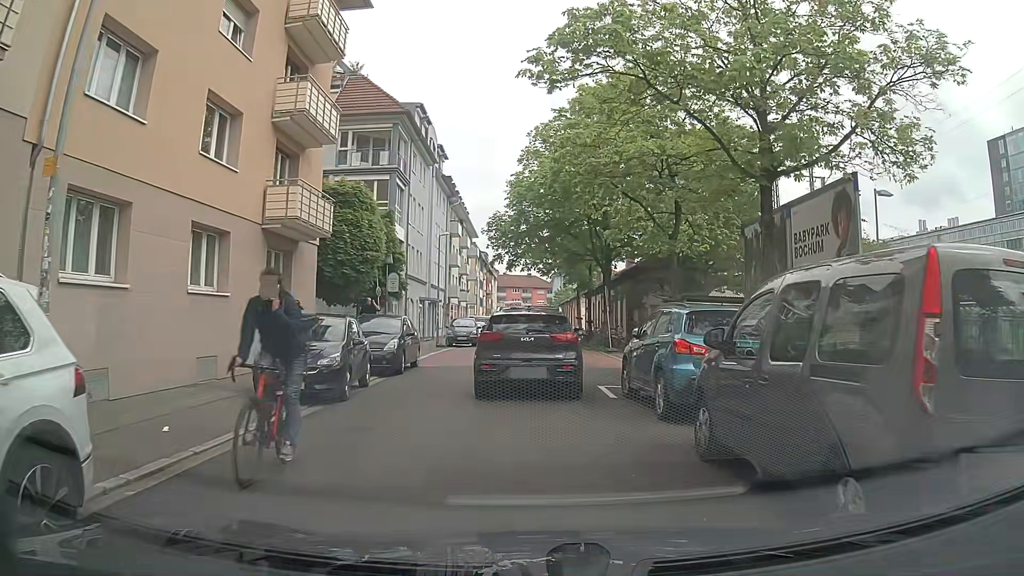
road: residential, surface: asphalt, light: Day
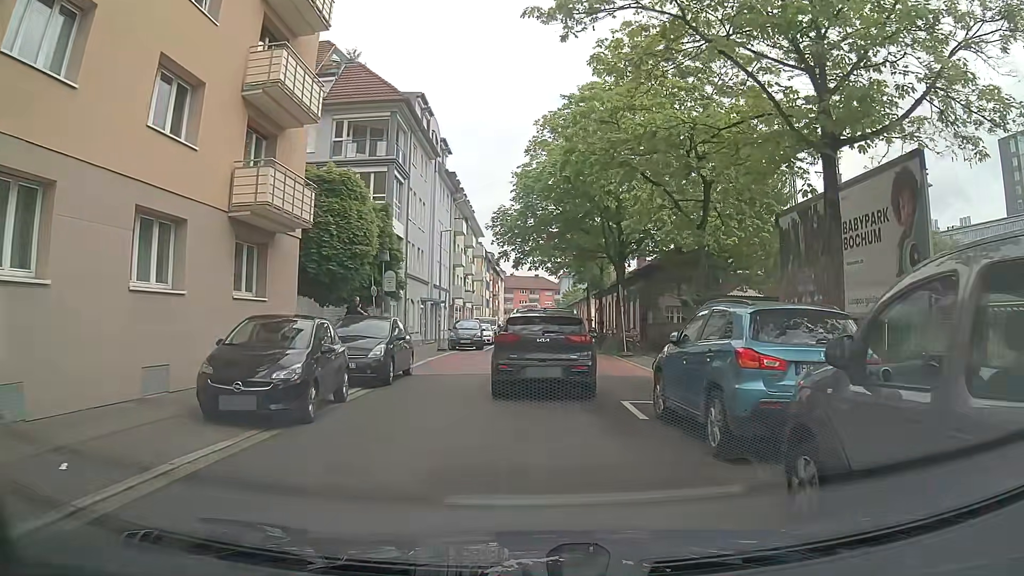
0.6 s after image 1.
(0.0, +2.4) m; -3°
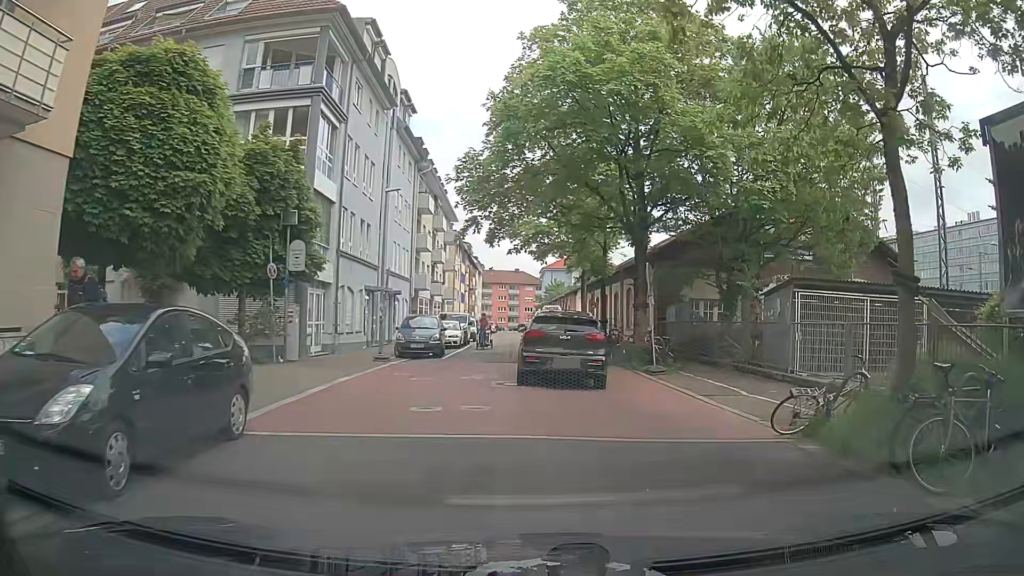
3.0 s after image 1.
(+0.2, +10.0) m; +4°
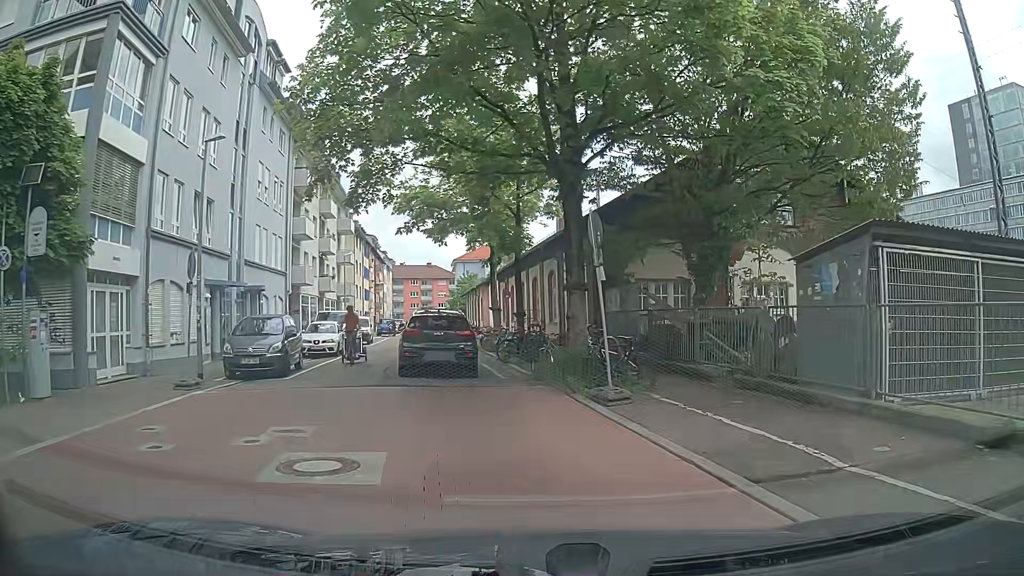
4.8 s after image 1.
(+0.6, +8.0) m; +7°
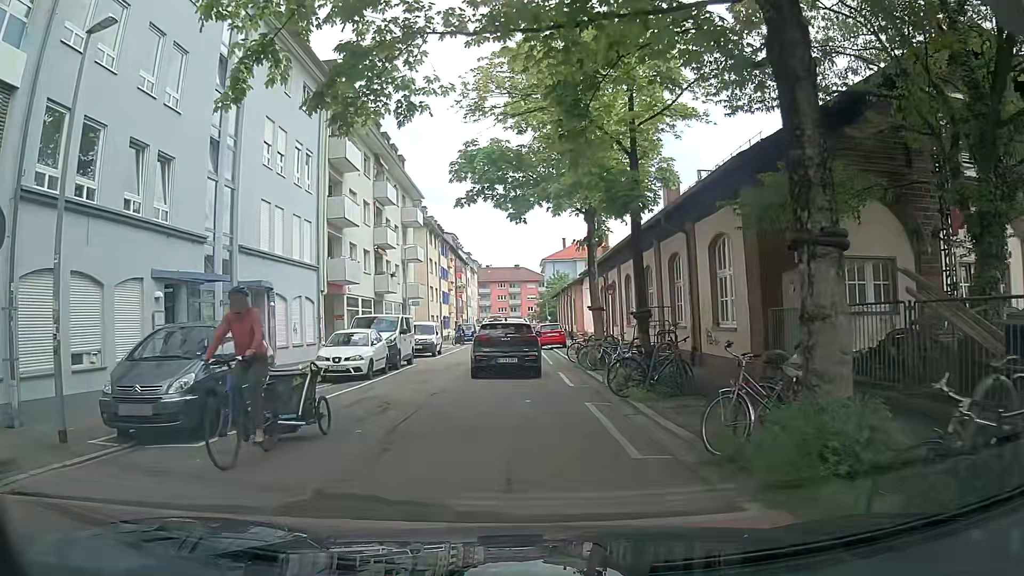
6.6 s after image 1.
(-0.6, +8.7) m; -7°
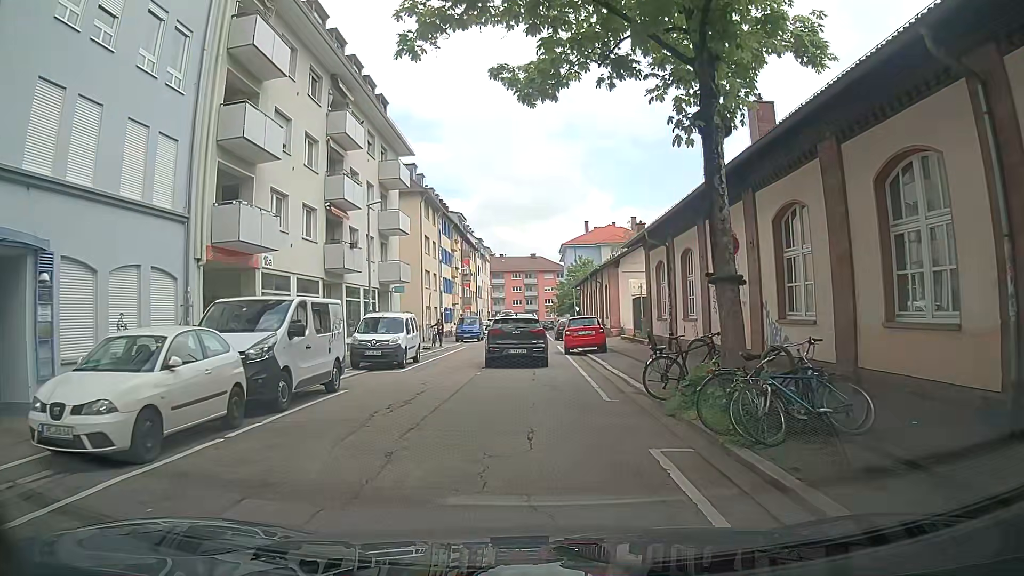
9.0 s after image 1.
(-0.5, +12.7) m; -2°
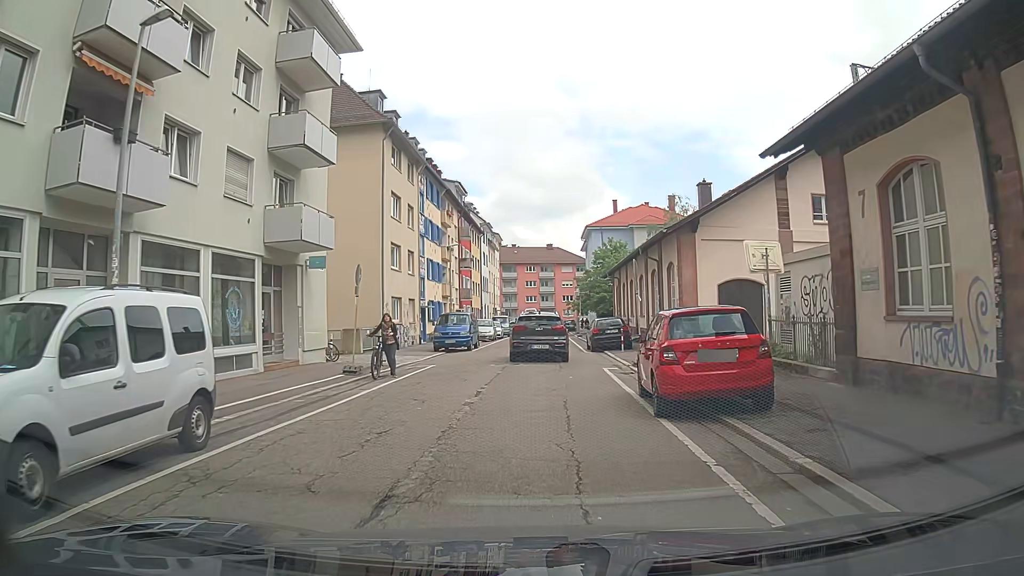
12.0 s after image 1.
(-0.5, +17.5) m; -2°
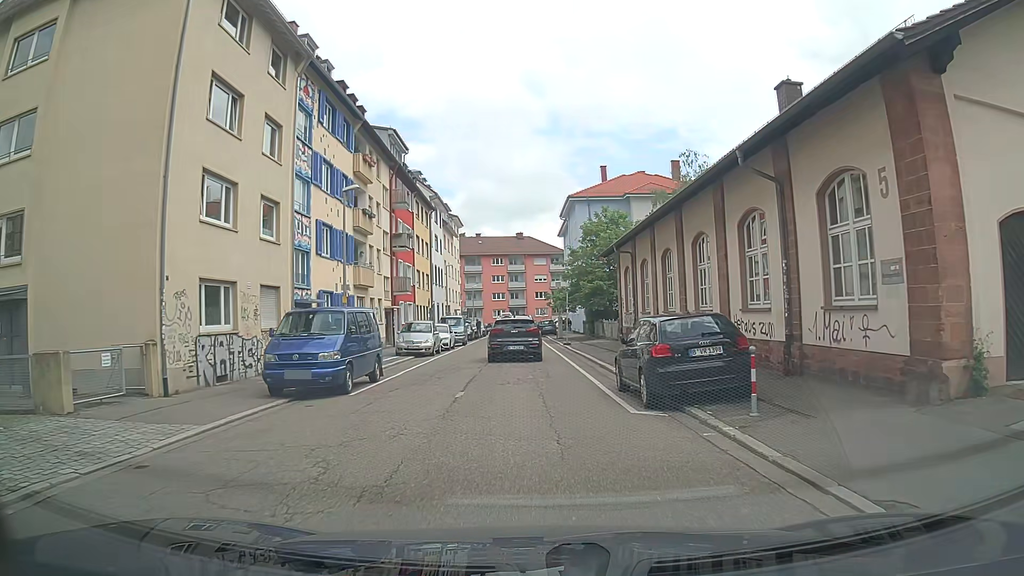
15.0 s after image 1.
(+0.2, +18.5) m; +2°
